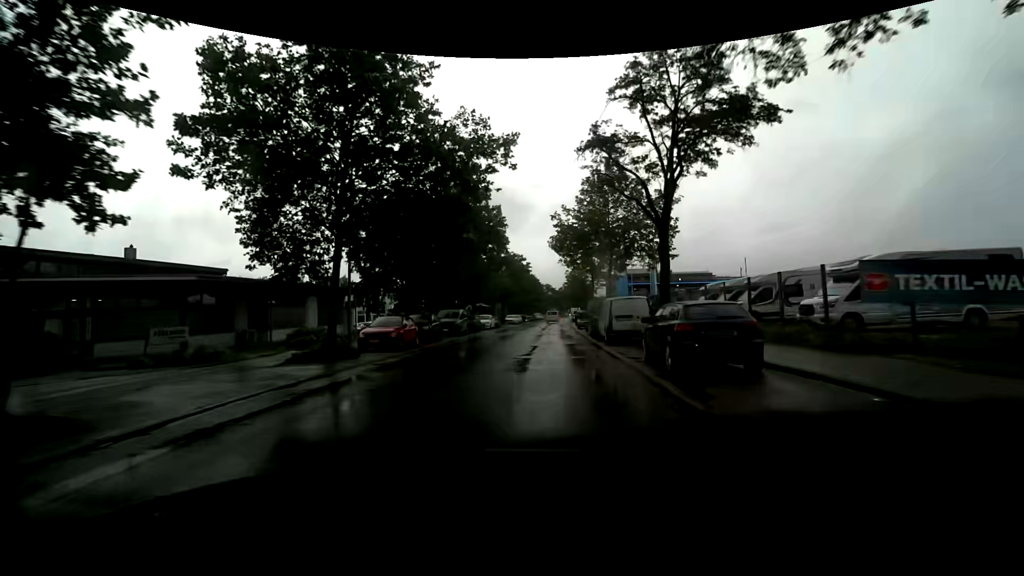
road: unclassified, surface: asphalt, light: Day
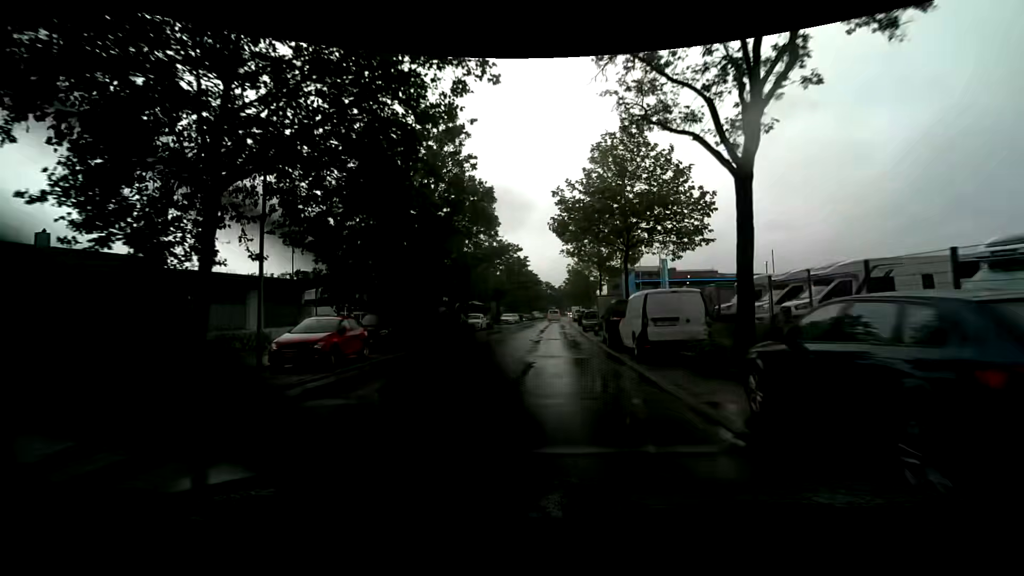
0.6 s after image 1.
(0.0, +6.7) m; 0°
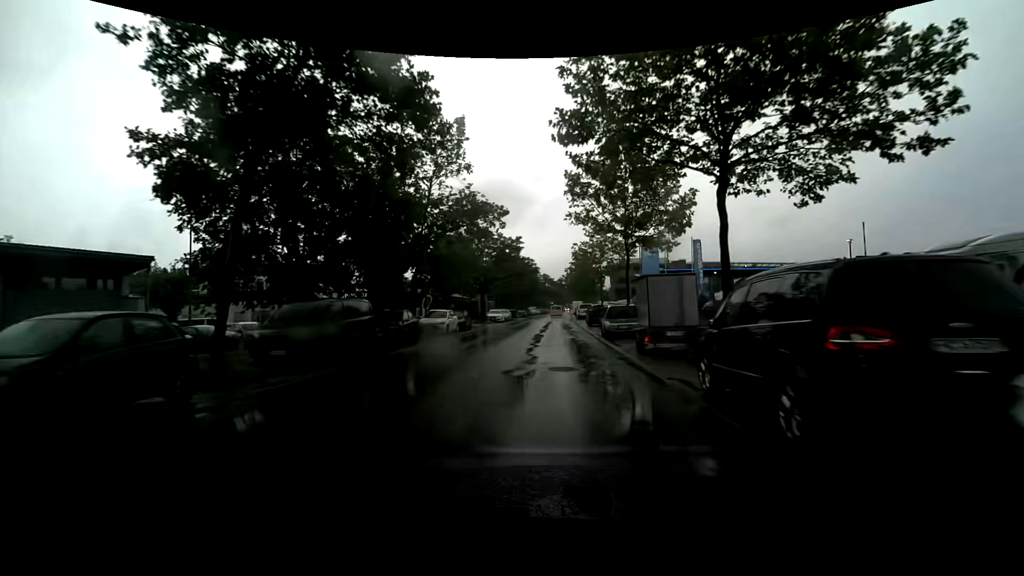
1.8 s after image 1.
(+0.1, +14.0) m; +1°
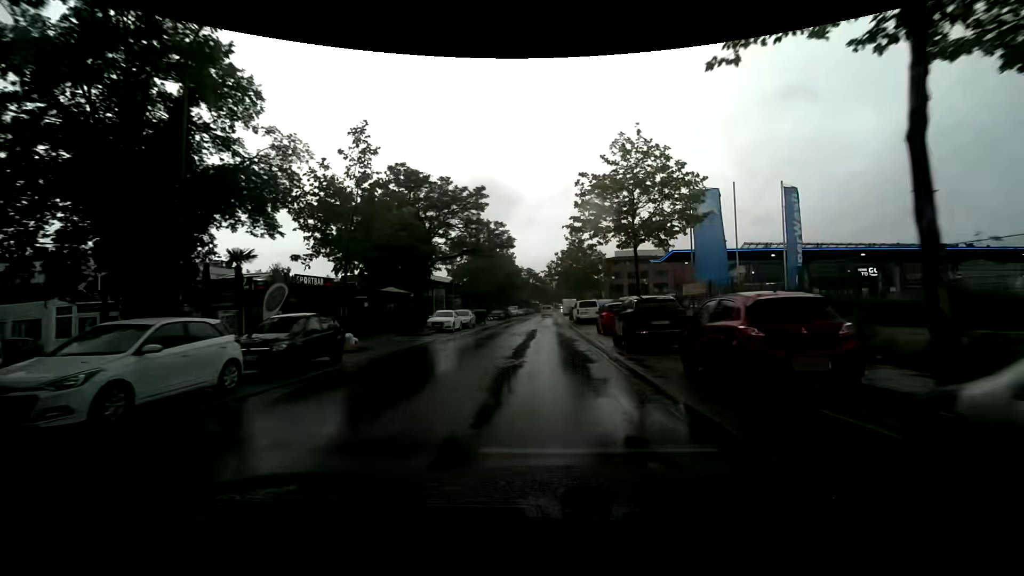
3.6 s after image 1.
(0.0, +21.4) m; +1°
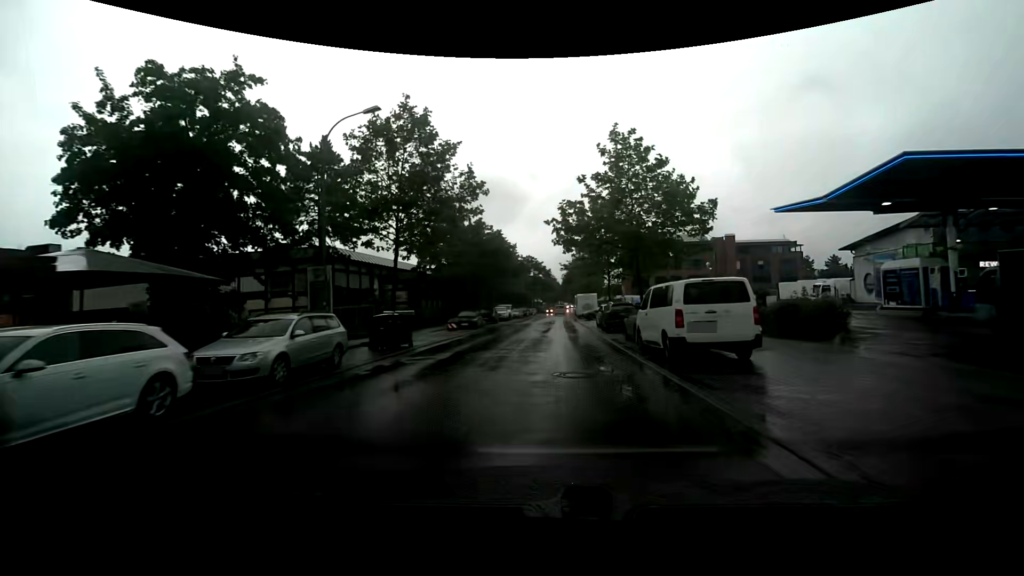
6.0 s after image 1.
(-0.1, +28.4) m; 0°
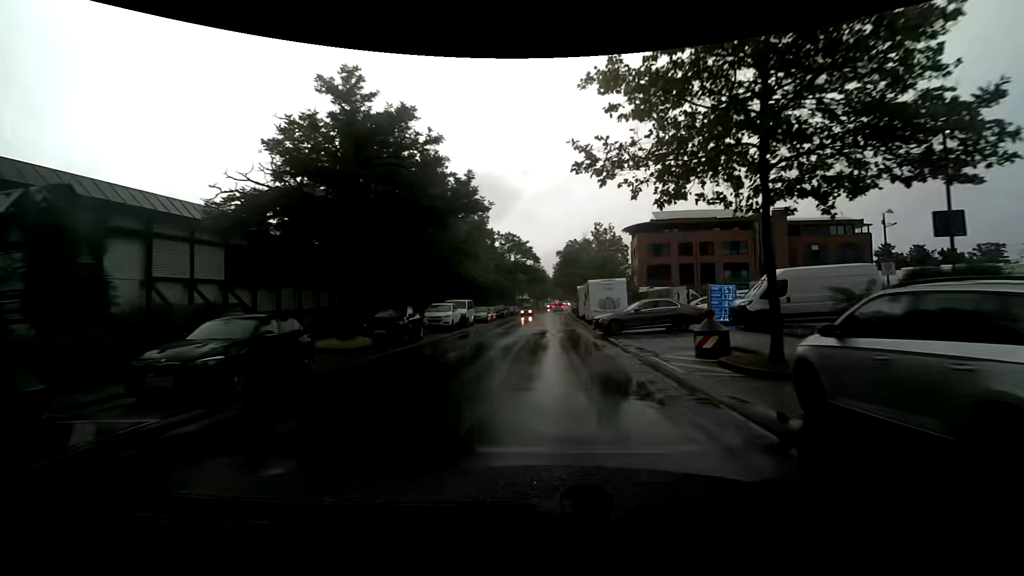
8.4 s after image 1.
(0.0, +27.7) m; +1°
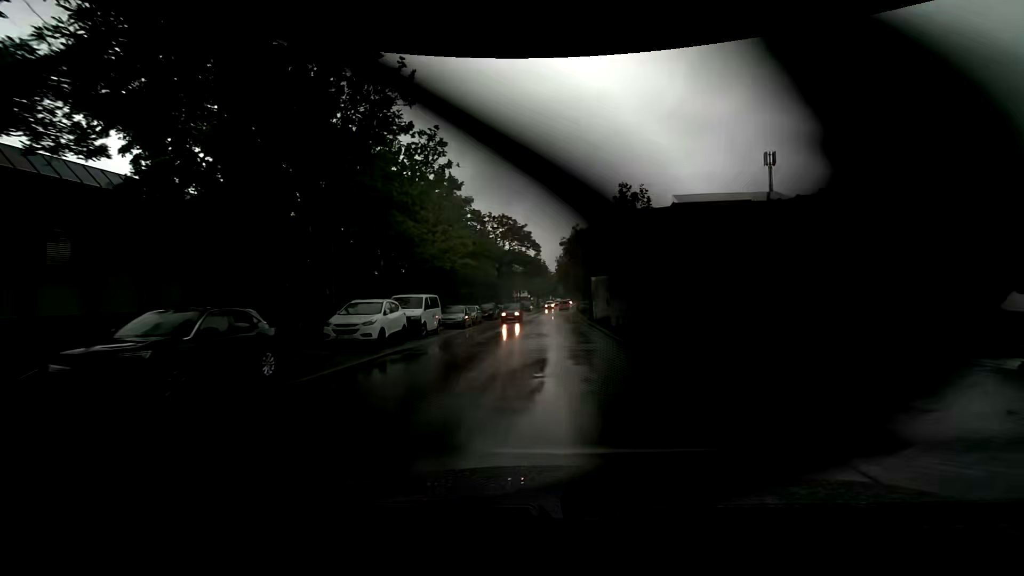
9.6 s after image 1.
(0.0, +12.7) m; 0°
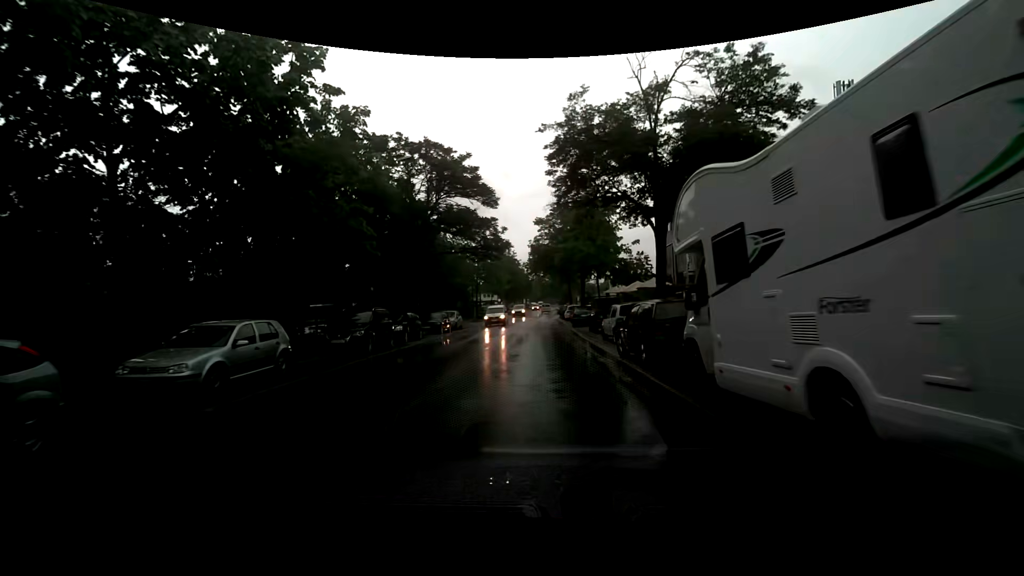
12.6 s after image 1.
(+0.4, +27.3) m; +2°
(0, +10) (0, +20) (0, +30) (0, +40) (0, +50) (0, +60) (0, +70) (0, +80) (0, +90) (0, +100) m
